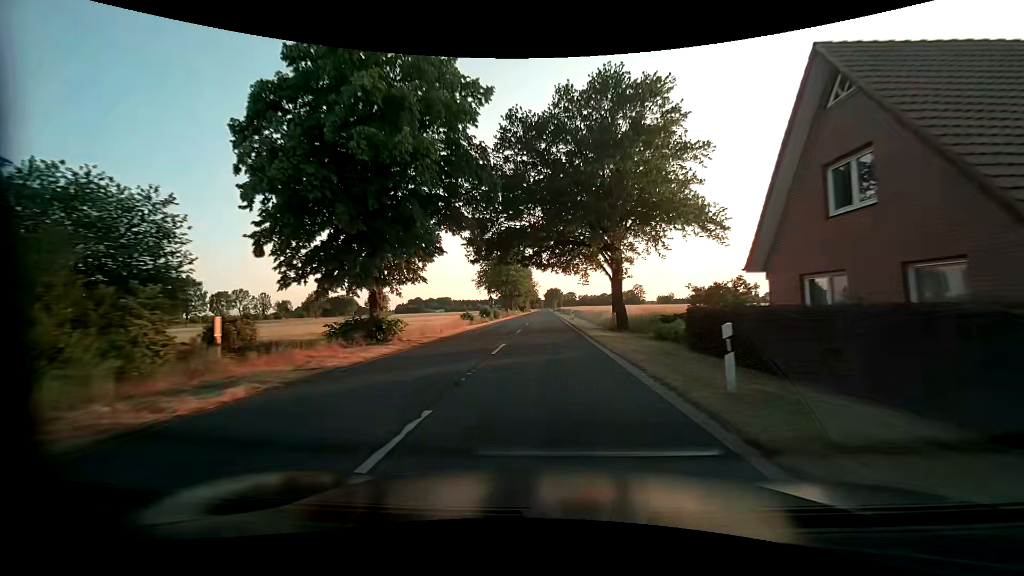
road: secondary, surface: asphalt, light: Day
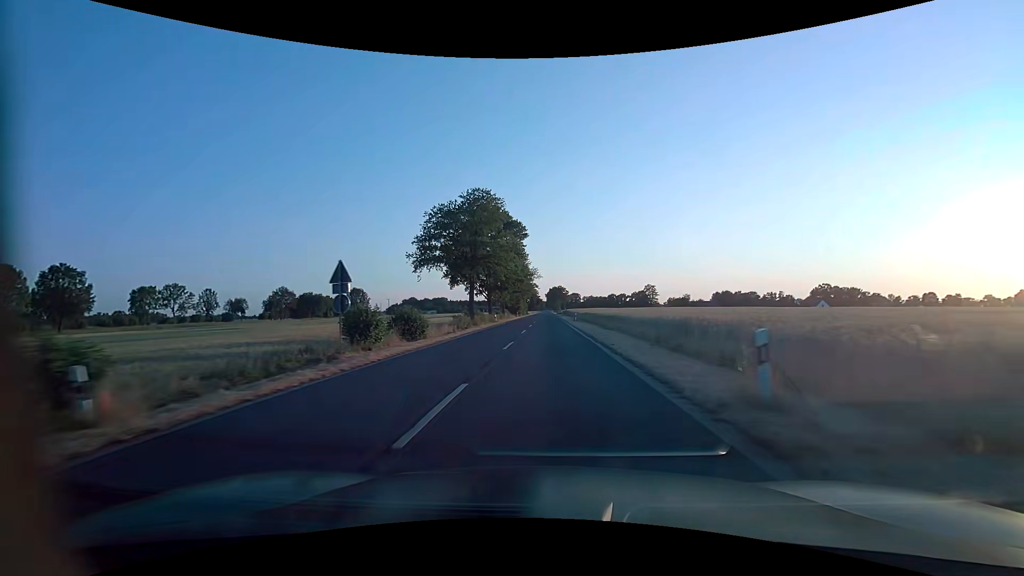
(-0.4, +45.8) m; -1°
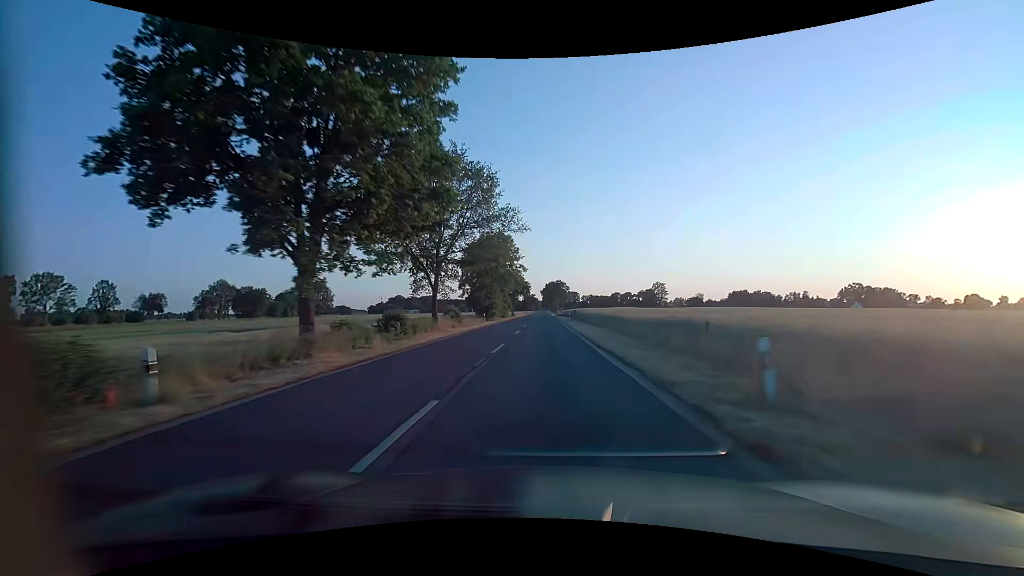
(+0.4, +50.4) m; +1°
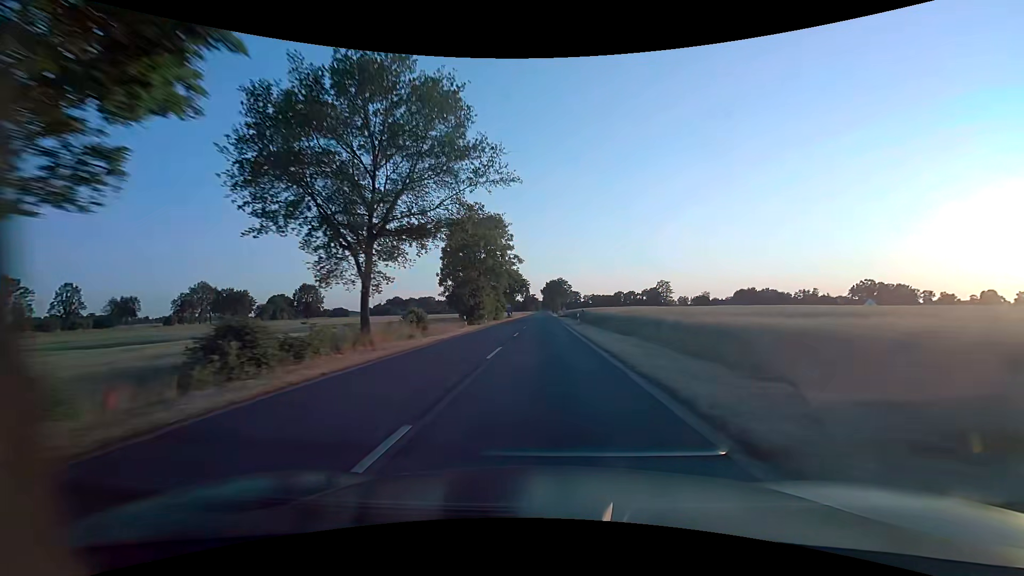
(0.0, +13.5) m; 0°
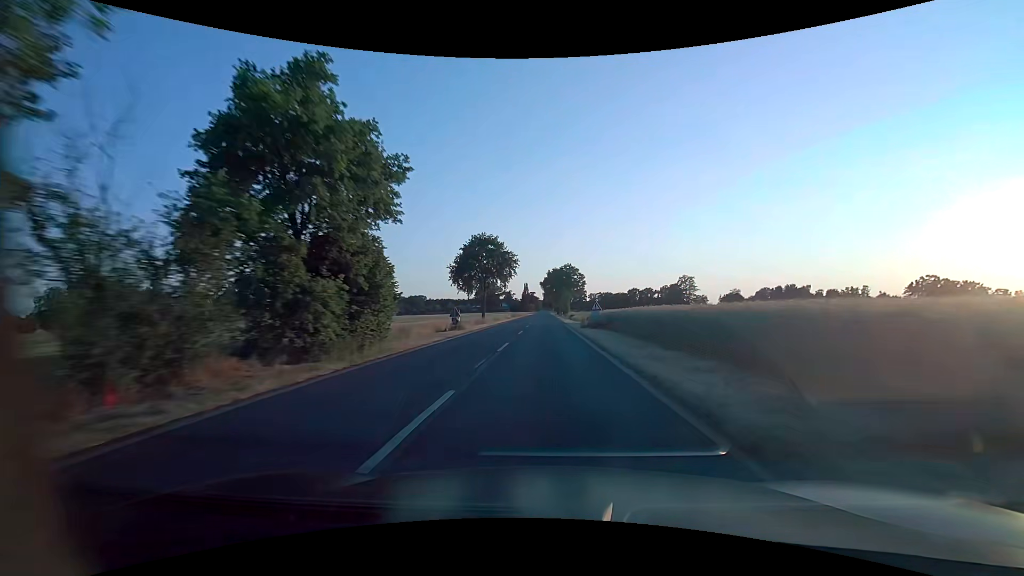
(-0.2, +57.8) m; 0°
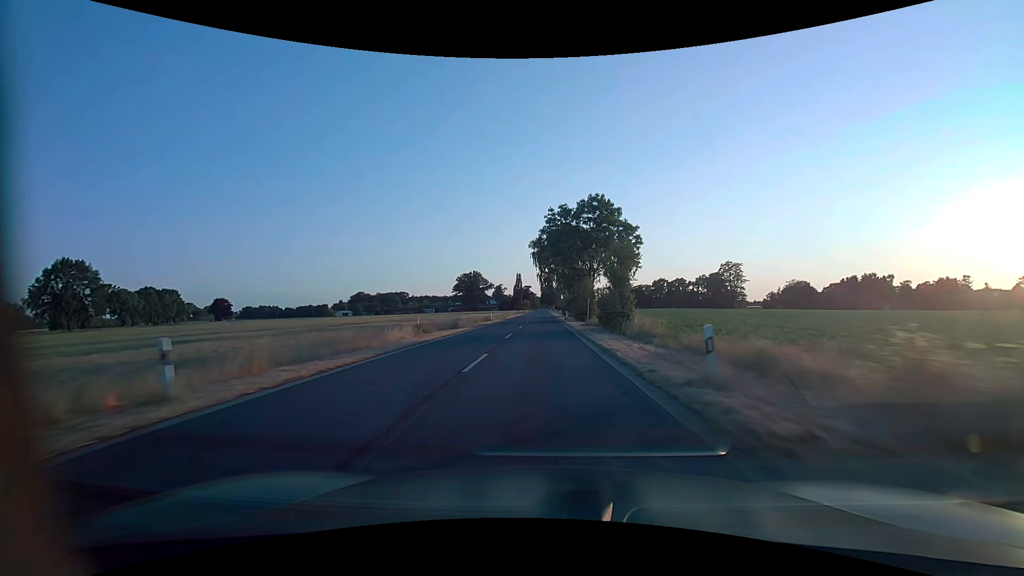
(+0.3, +78.3) m; 0°
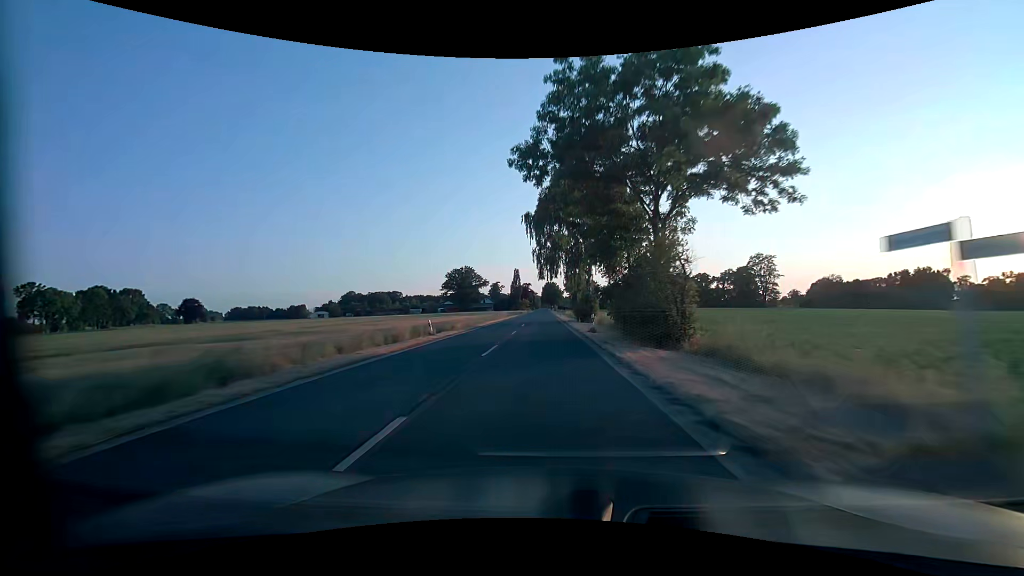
(+0.1, +32.2) m; 0°
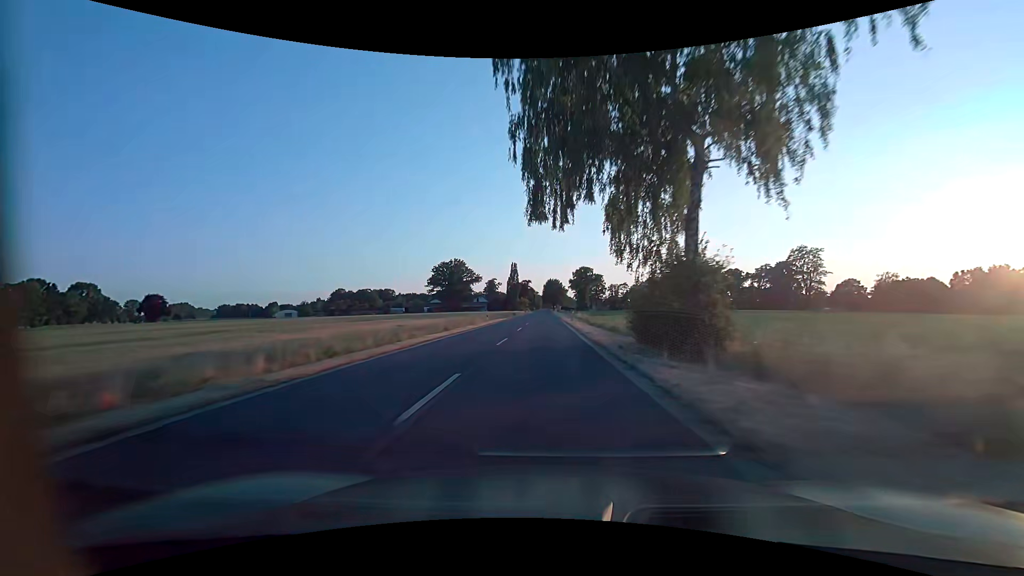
(-0.1, +32.5) m; 0°
(0, +10) (0, +20) (0, +30) (0, +40) (0, +50) (0, +60) (0, +70) (0, +80) (0, +90) (+1, +100) m
